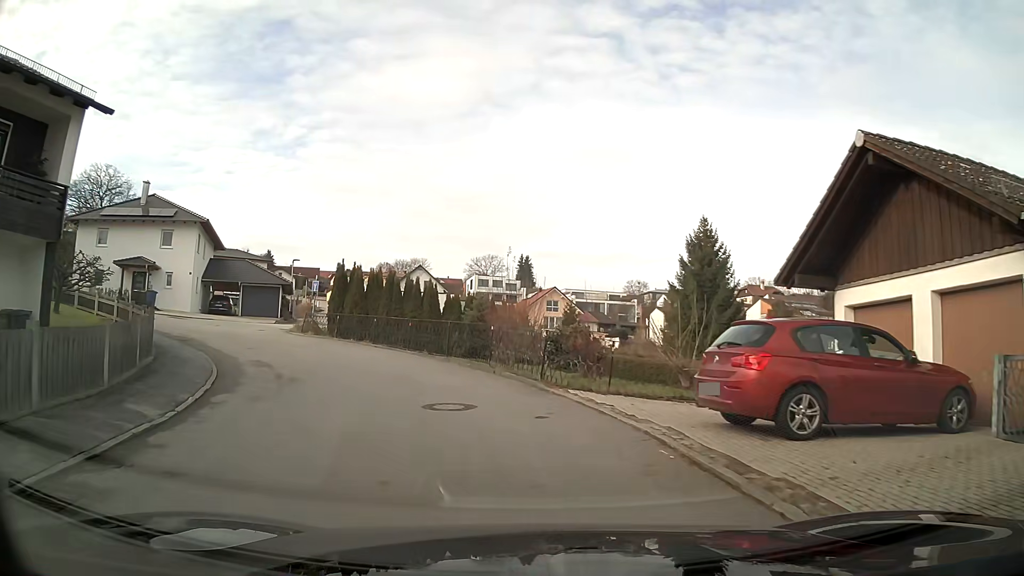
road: residential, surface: asphalt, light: Day
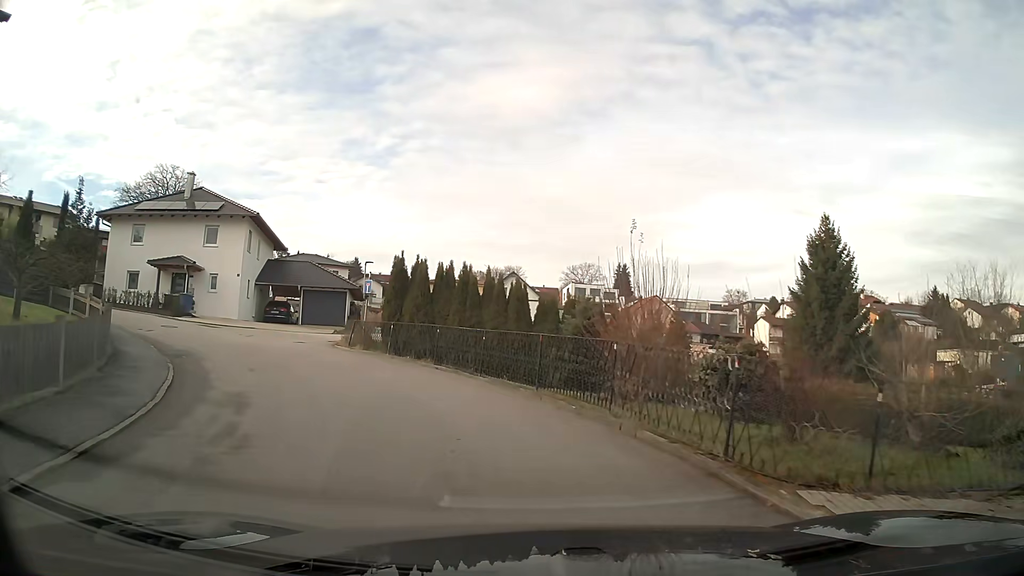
(-0.5, +6.6) m; -8°
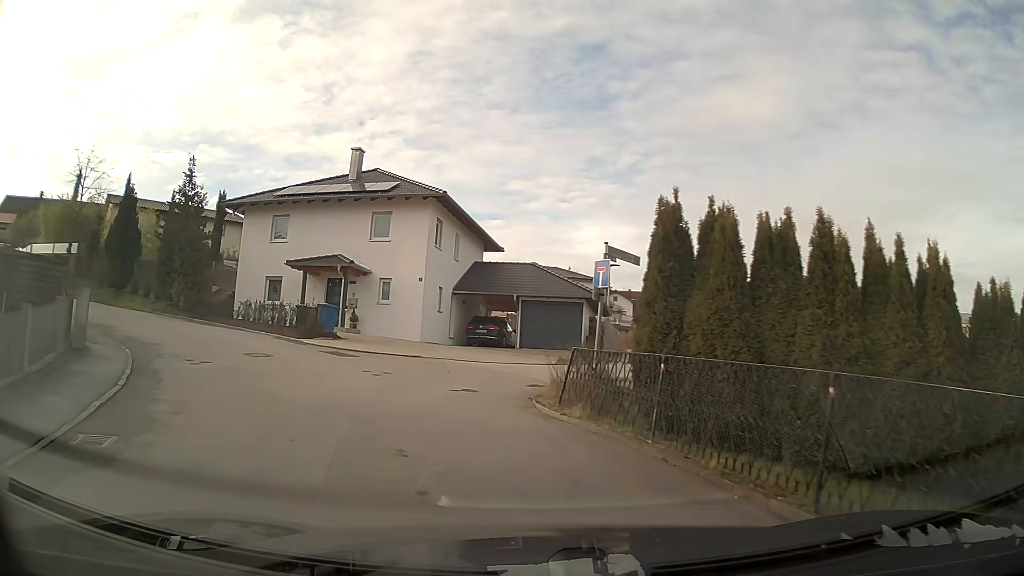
(-2.1, +11.8) m; -22°
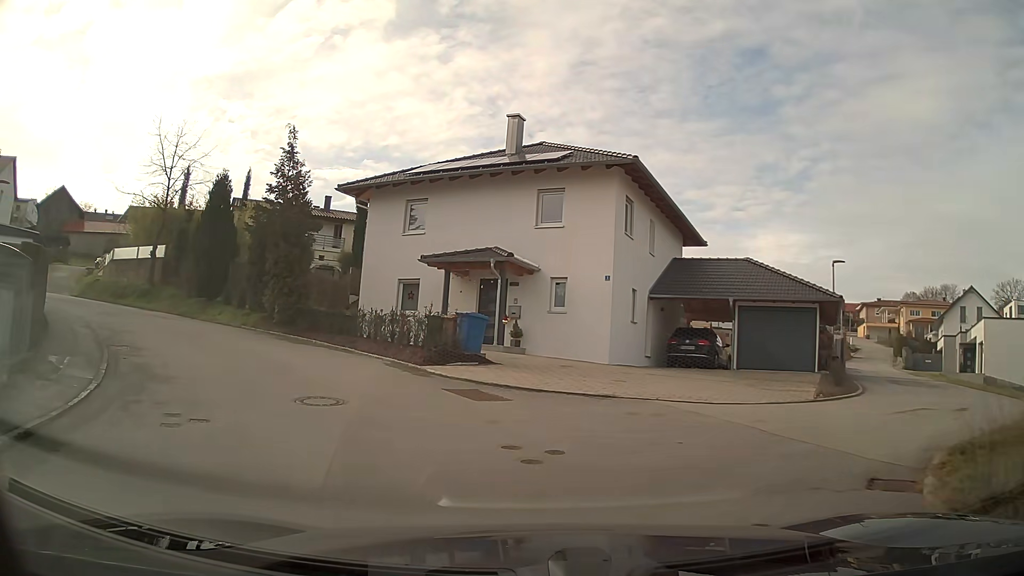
(-1.0, +7.5) m; -15°
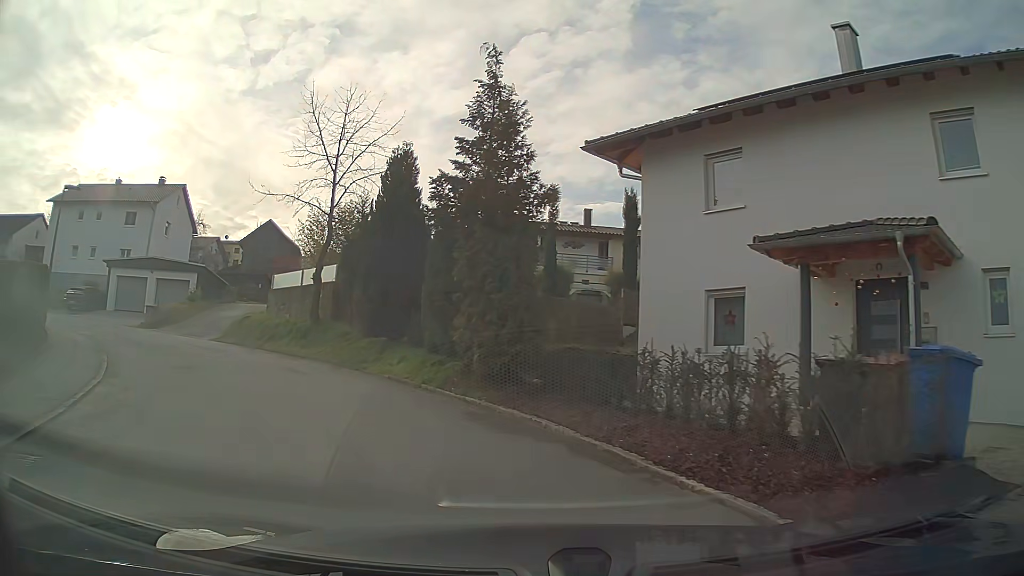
(-2.2, +10.2) m; -25°
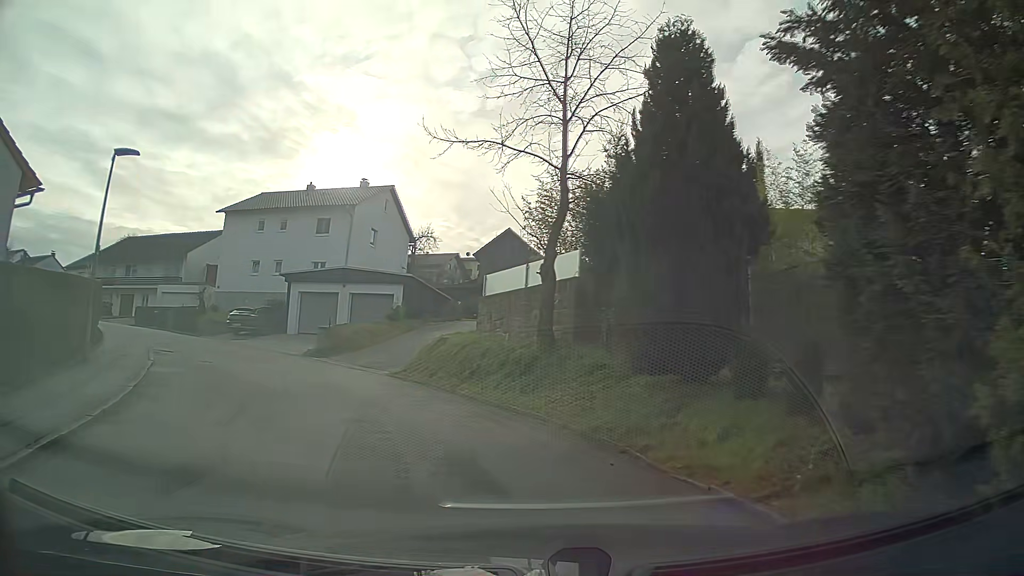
(-1.7, +8.6) m; -21°
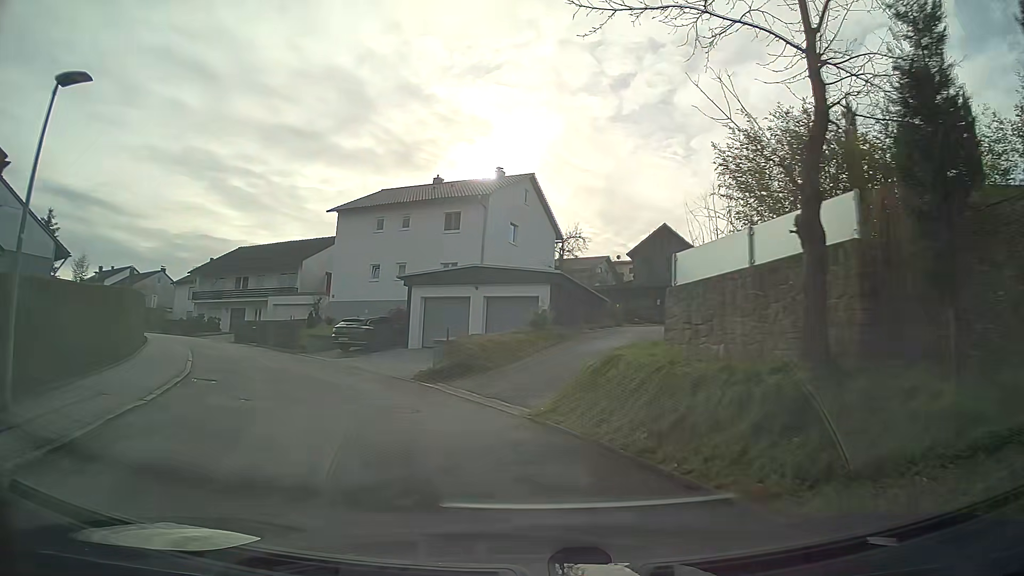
(-0.7, +6.2) m; -13°
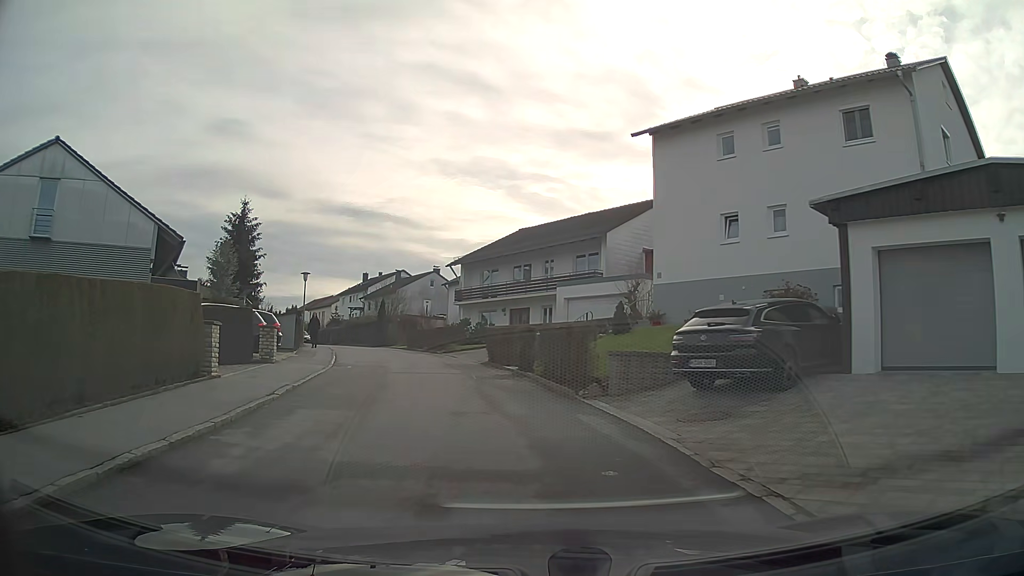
(-4.2, +16.3) m; -26°
(-1, +10) (-2, +20) (-5, +30) (-8, +39) (-11, +48) (-15, +58) (-19, +67) (-24, +76) (-28, +85) (-33, +94) m
